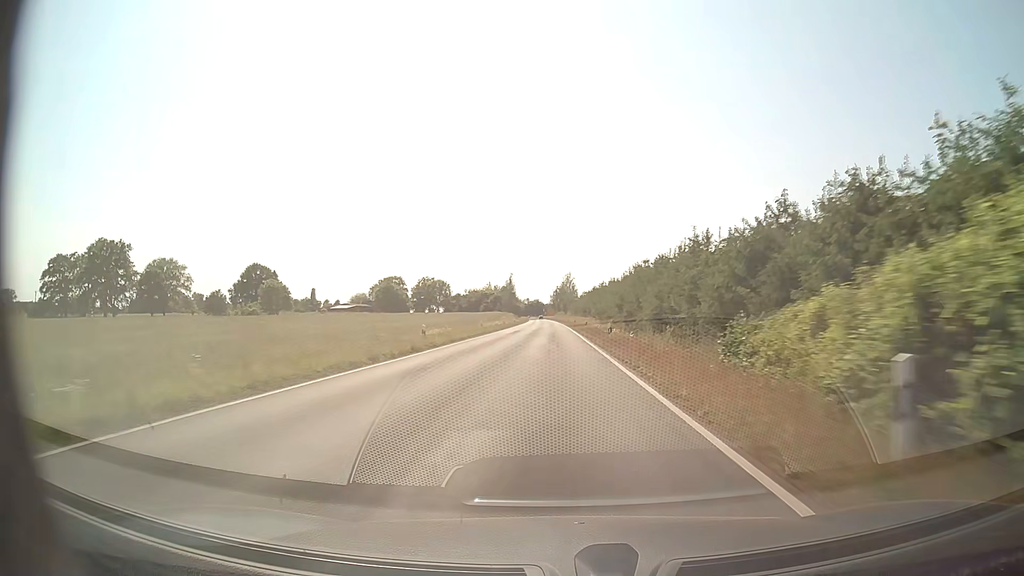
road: secondary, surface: asphalt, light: Day
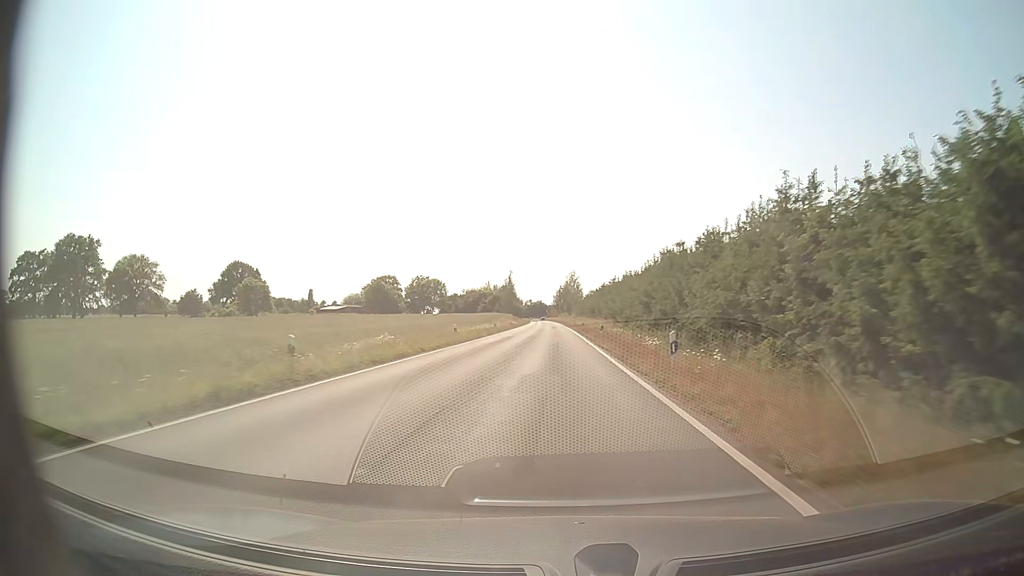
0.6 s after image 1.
(-0.1, +15.7) m; 0°
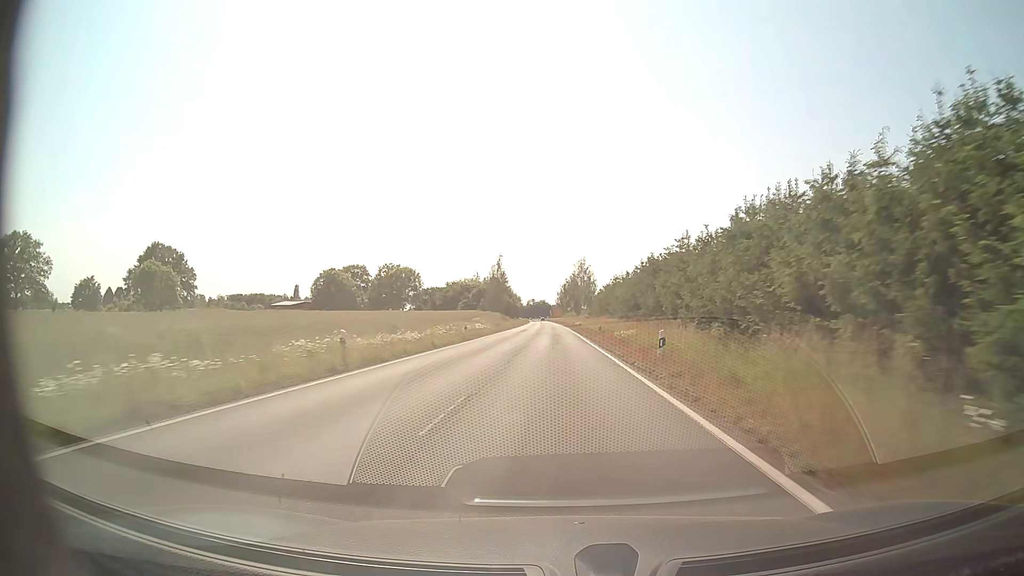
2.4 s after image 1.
(-0.1, +47.0) m; 0°
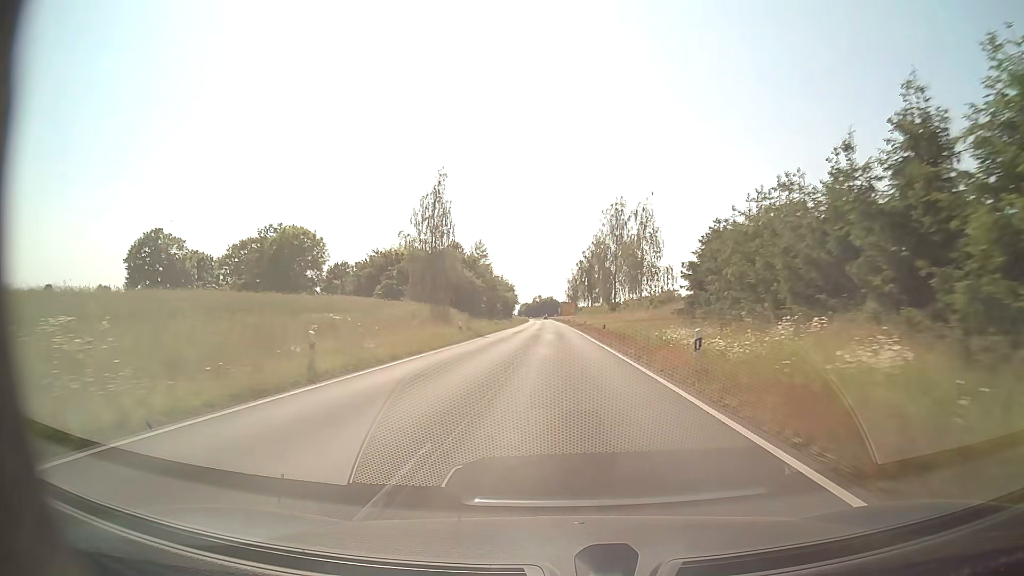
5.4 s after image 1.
(-0.4, +78.0) m; 0°
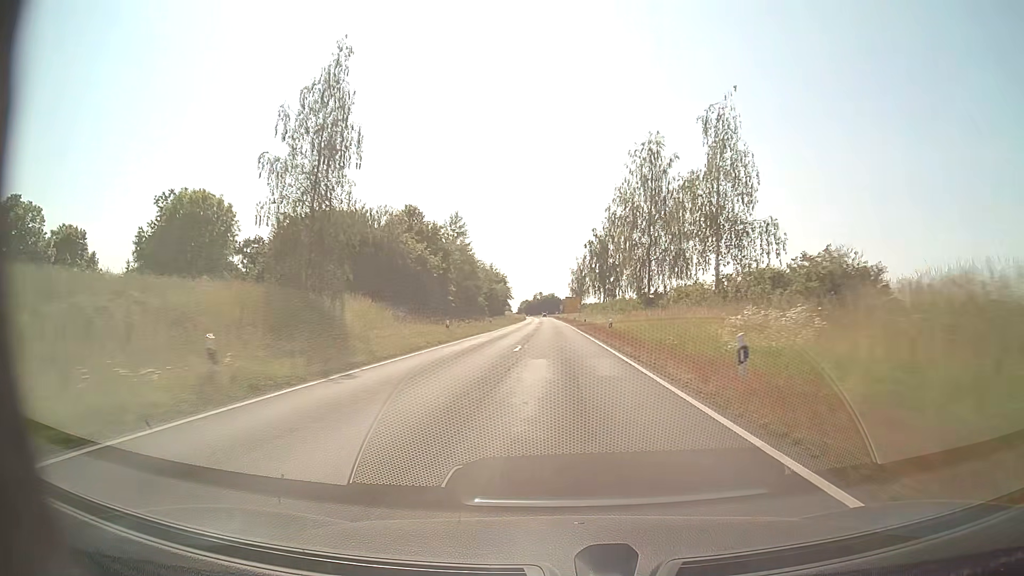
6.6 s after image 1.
(-0.1, +29.4) m; 0°
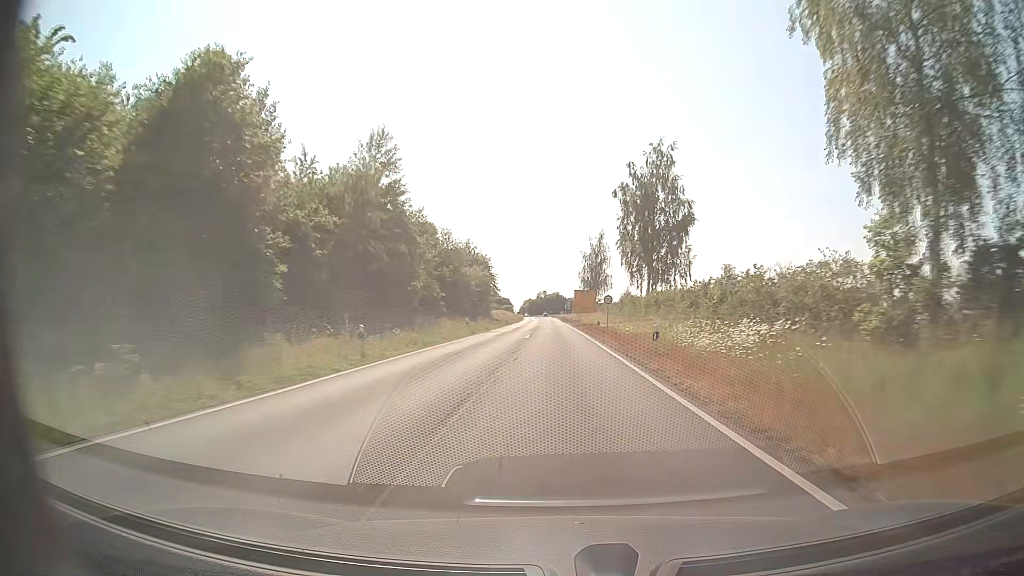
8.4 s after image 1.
(-0.1, +41.0) m; -1°
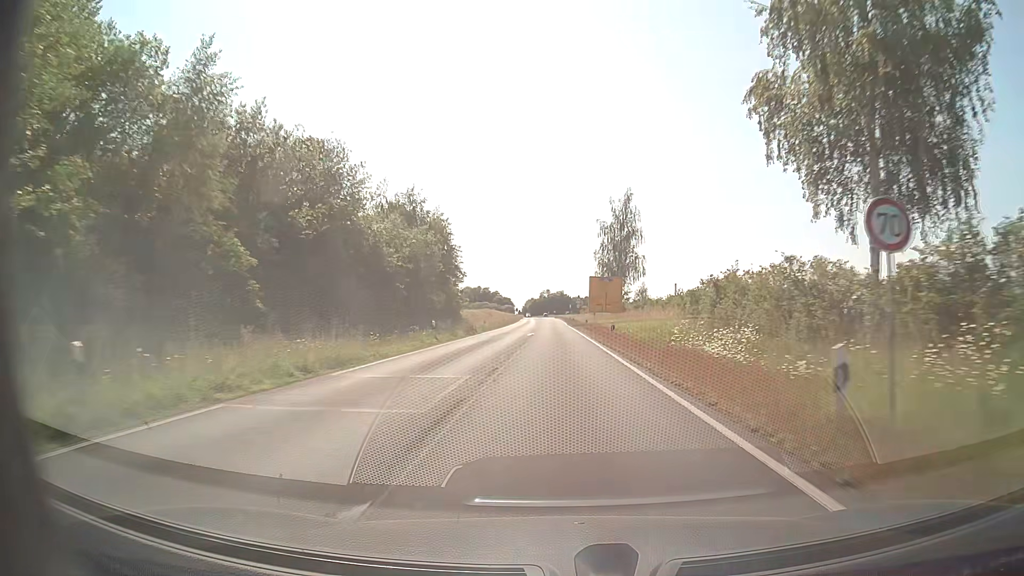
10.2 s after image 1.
(0.0, +37.3) m; 0°
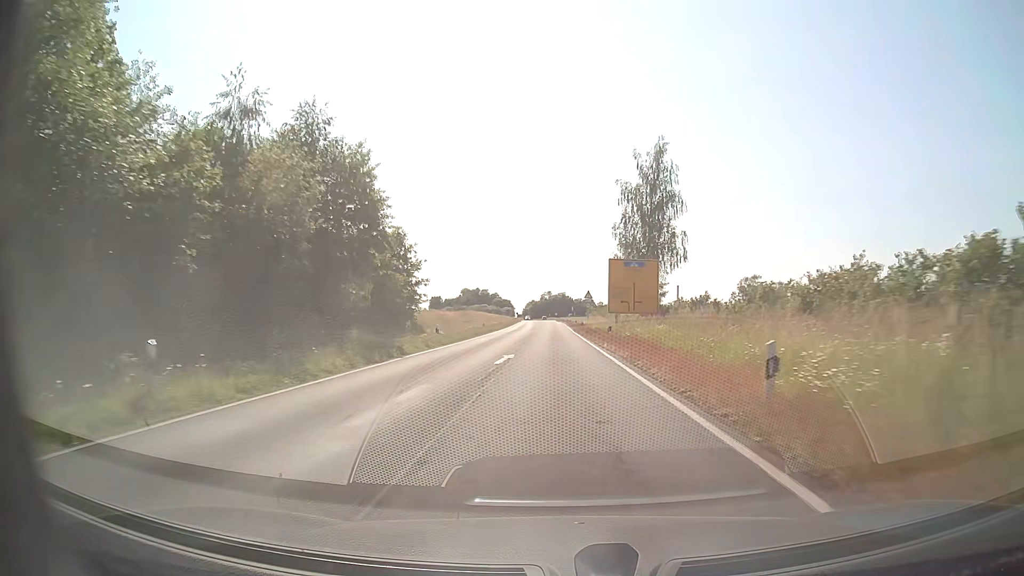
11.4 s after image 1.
(0.0, +23.3) m; 0°
(0, +10) (0, +20) (0, +30) (0, +40) (0, +50) (0, +60) (0, +70) (0, +80) (0, +90) (0, +100) m
